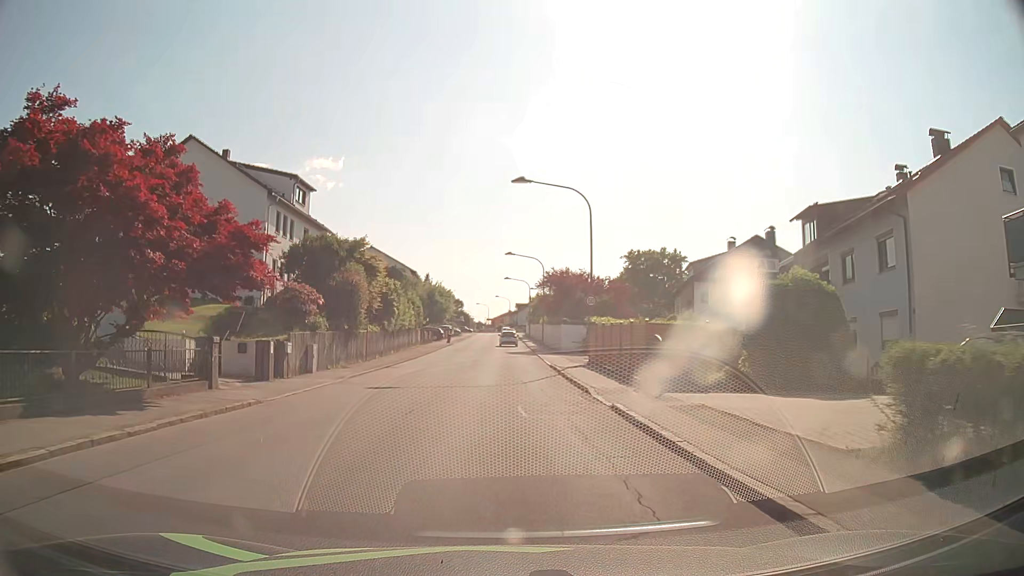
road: unclassified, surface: asphalt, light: Day
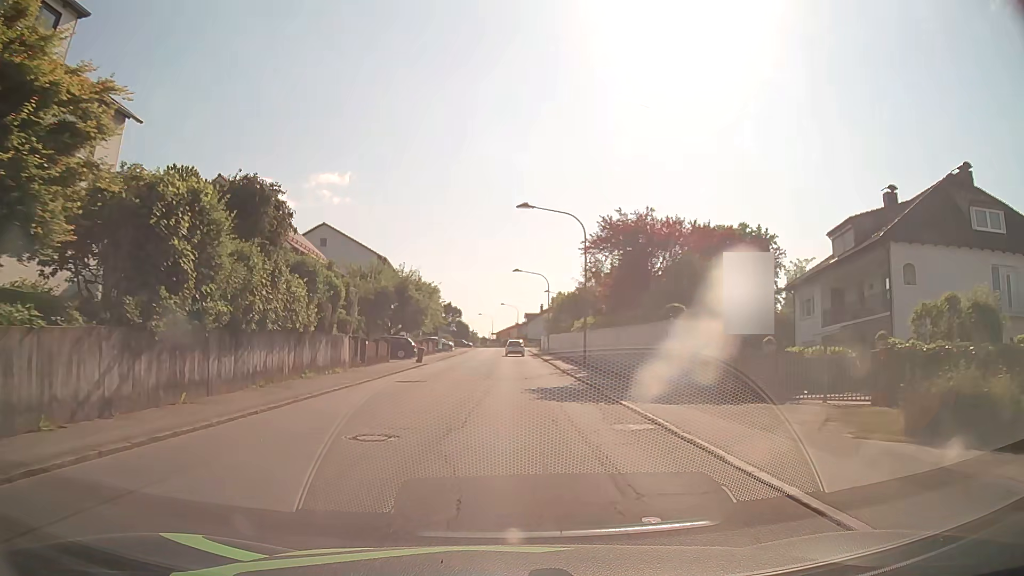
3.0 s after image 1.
(-0.3, +29.7) m; -1°
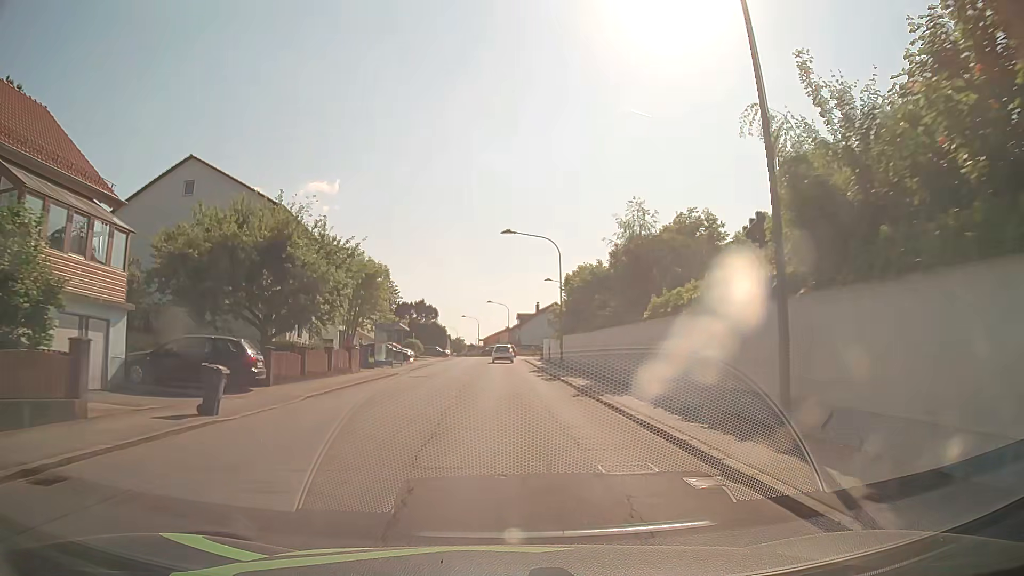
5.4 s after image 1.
(+0.4, +28.8) m; +2°
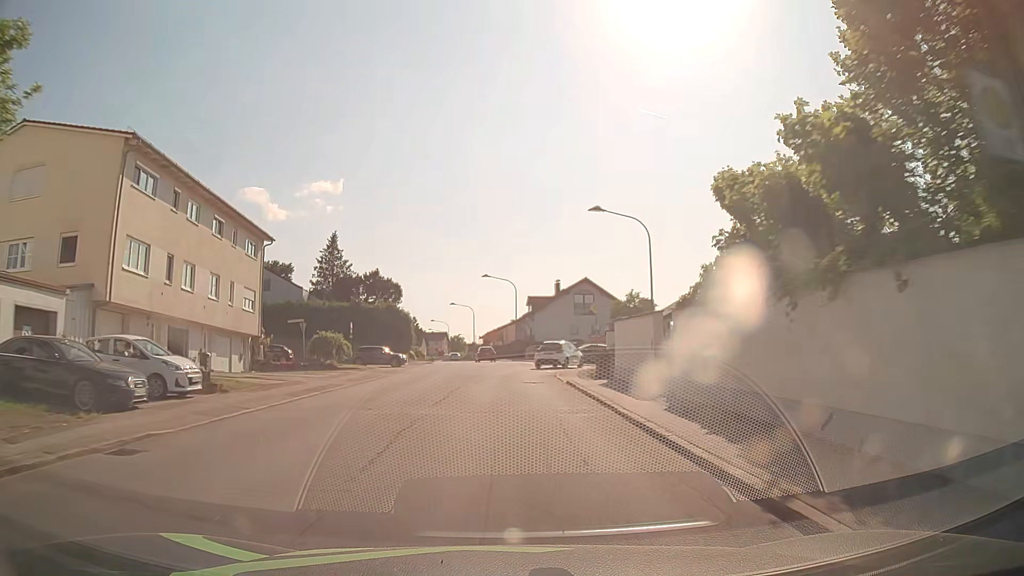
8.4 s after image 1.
(-0.4, +41.5) m; -1°
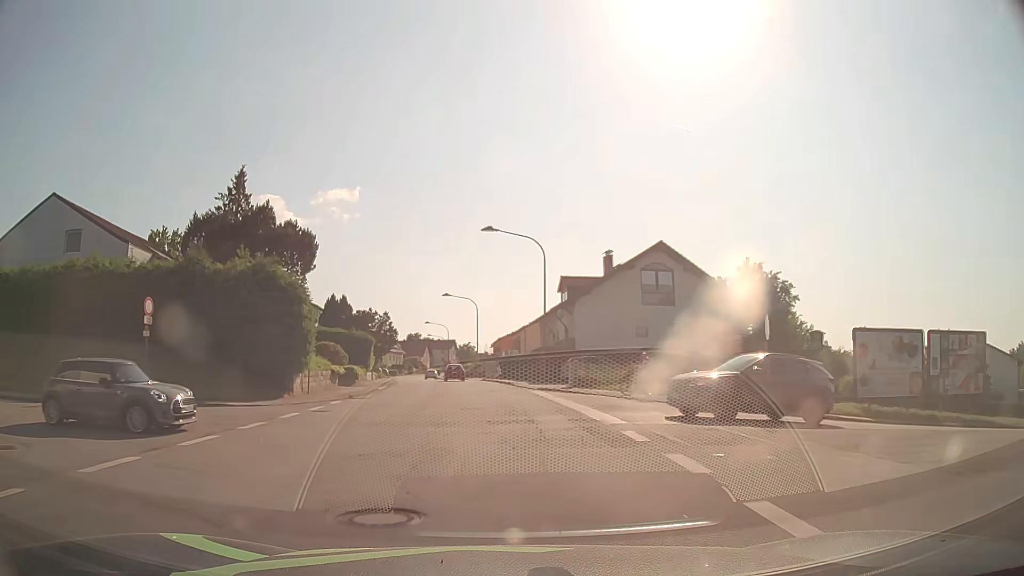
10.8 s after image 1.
(-0.3, +34.4) m; -2°
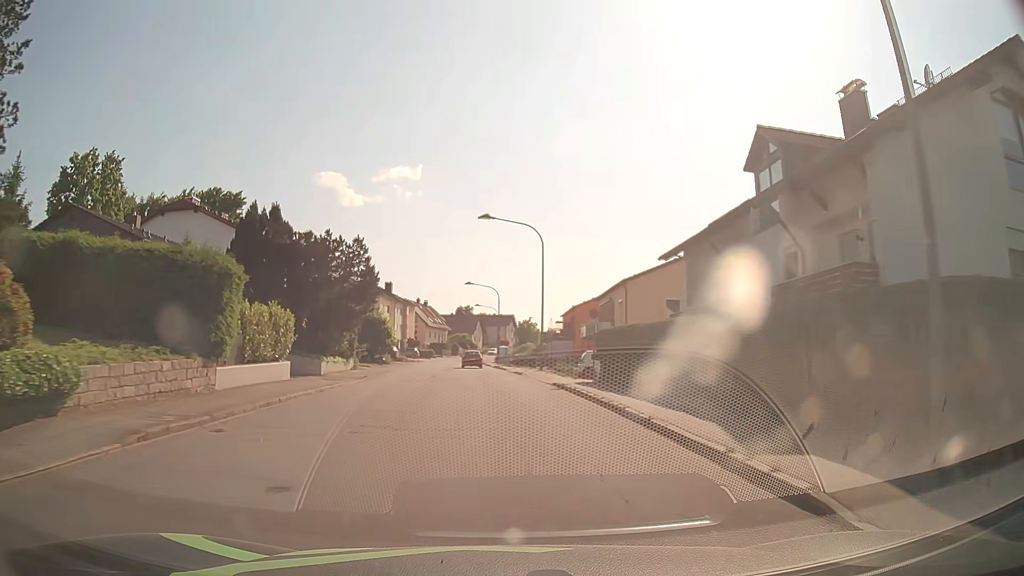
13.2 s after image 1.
(-1.2, +34.3) m; -5°
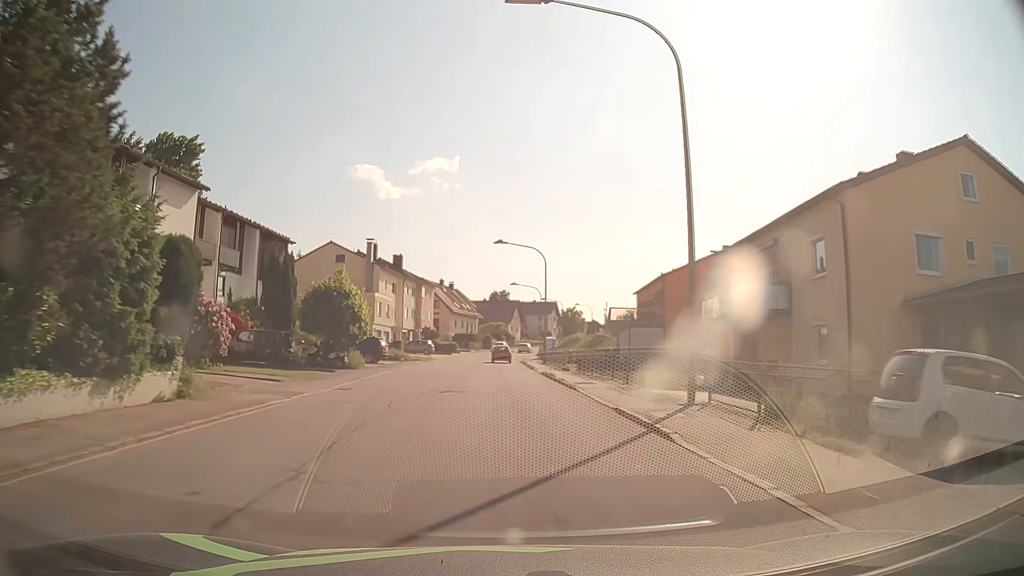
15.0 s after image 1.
(-0.9, +26.3) m; -3°
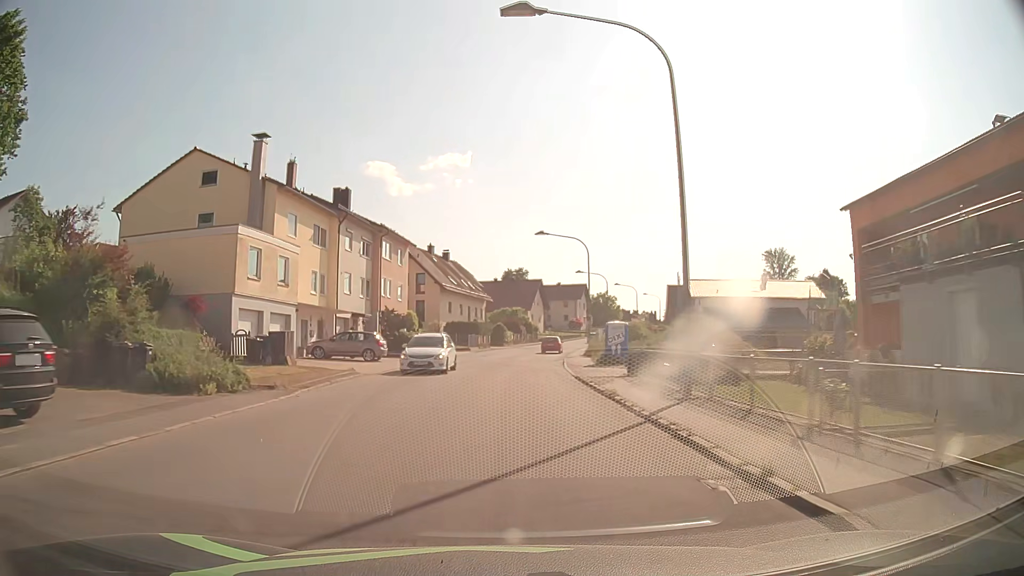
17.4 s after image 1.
(-0.5, +36.3) m; -1°
(0, +10) (0, +20) (+1, +30) (+1, +40) (+2, +50) (+3, +60) (+5, +70) (+7, +79) (+10, +89) (+13, +99) m
